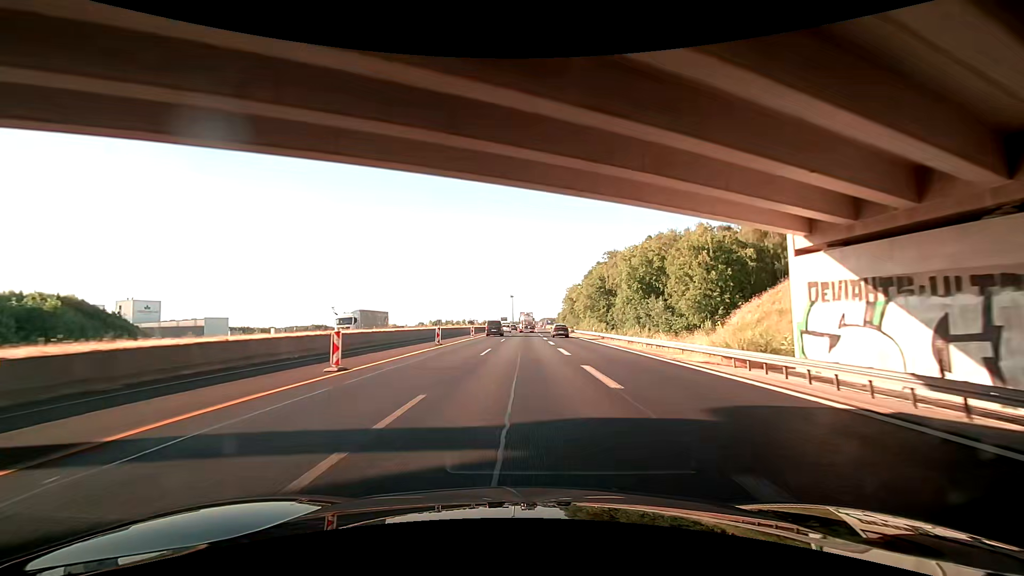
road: motorway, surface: asphalt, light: Day
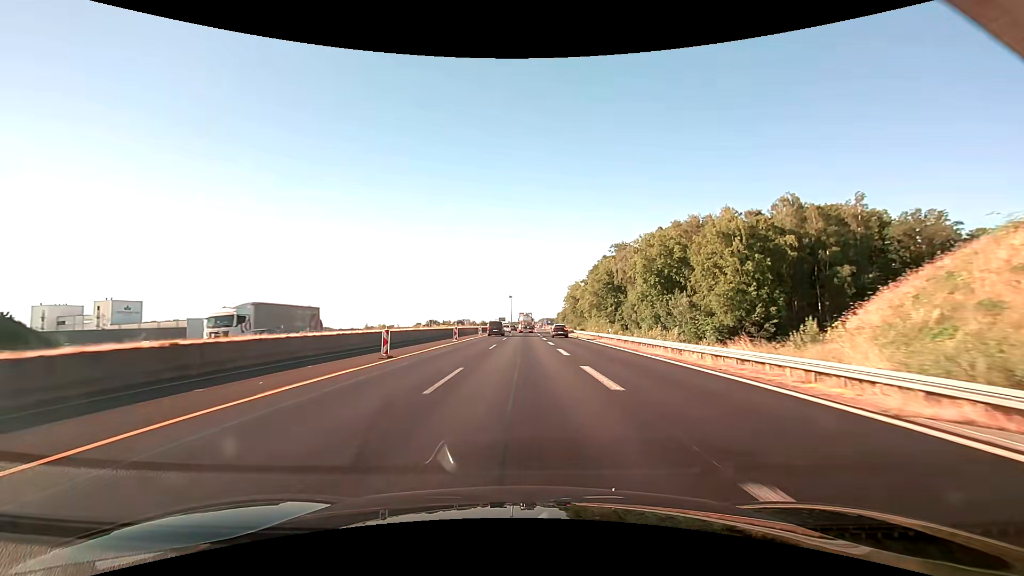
(0.0, +12.5) m; 0°
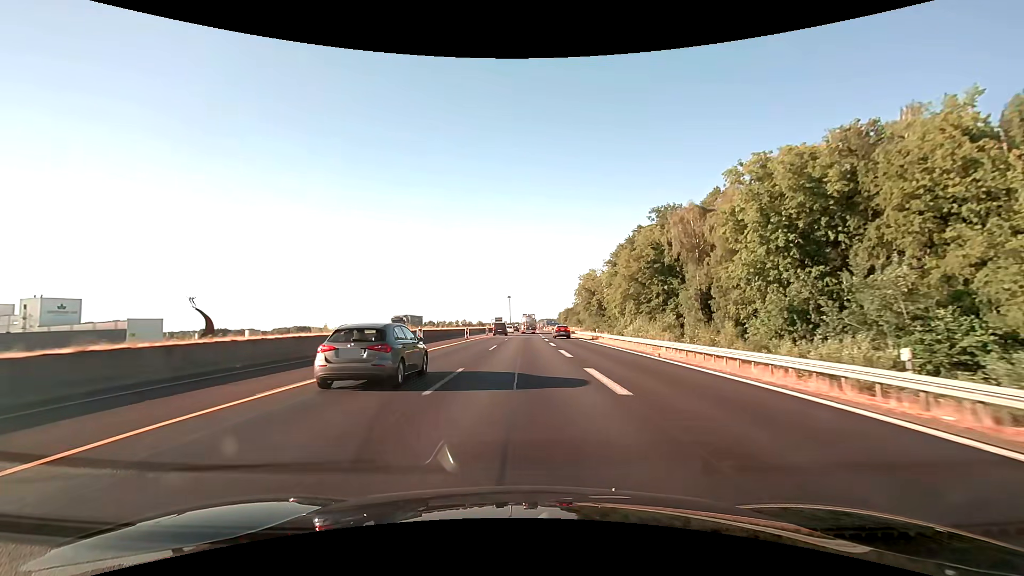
(0.0, +37.5) m; 0°
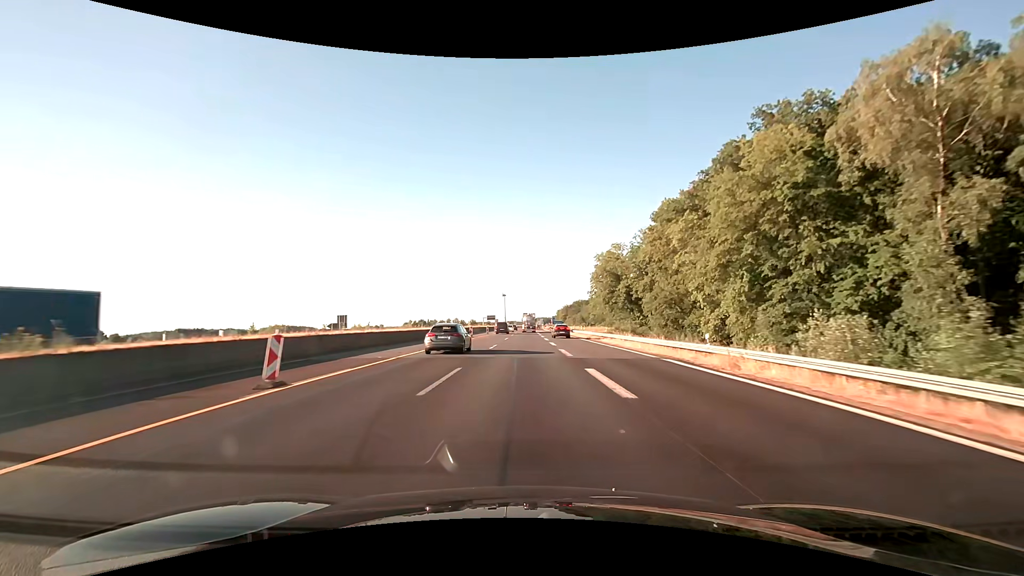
(+0.1, +37.4) m; 0°
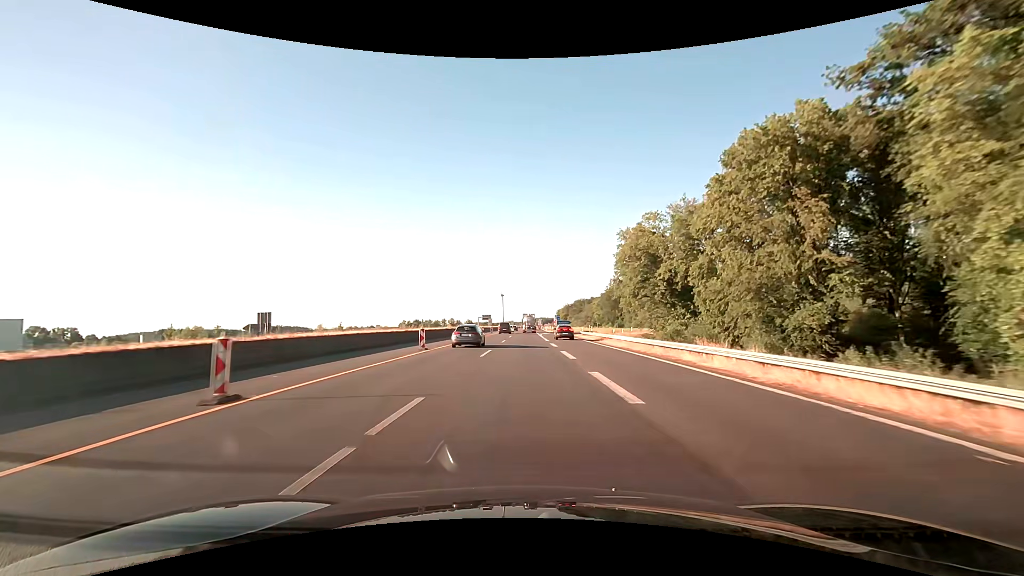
(0.0, +25.0) m; 0°
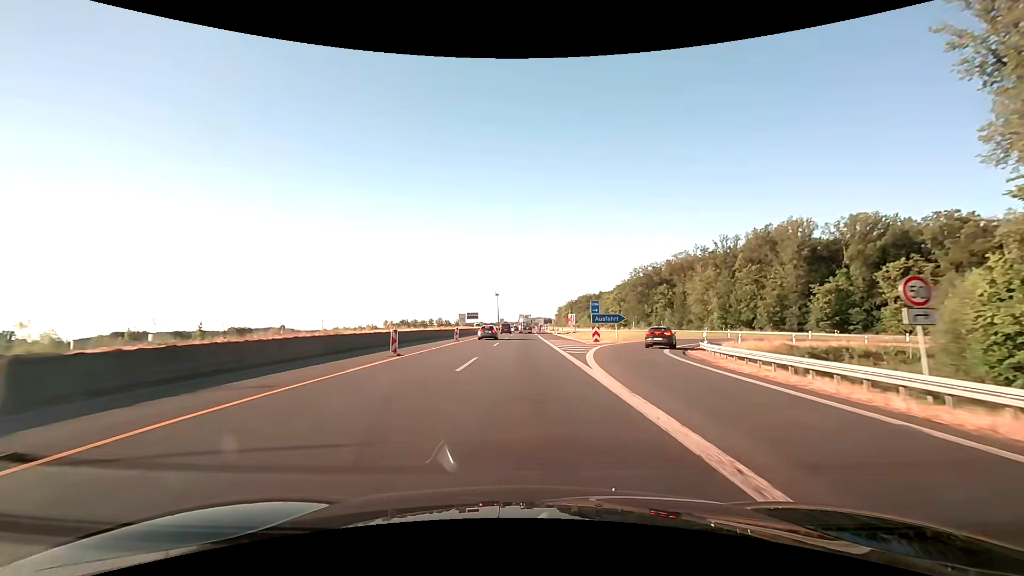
(+0.3, +62.6) m; +1°
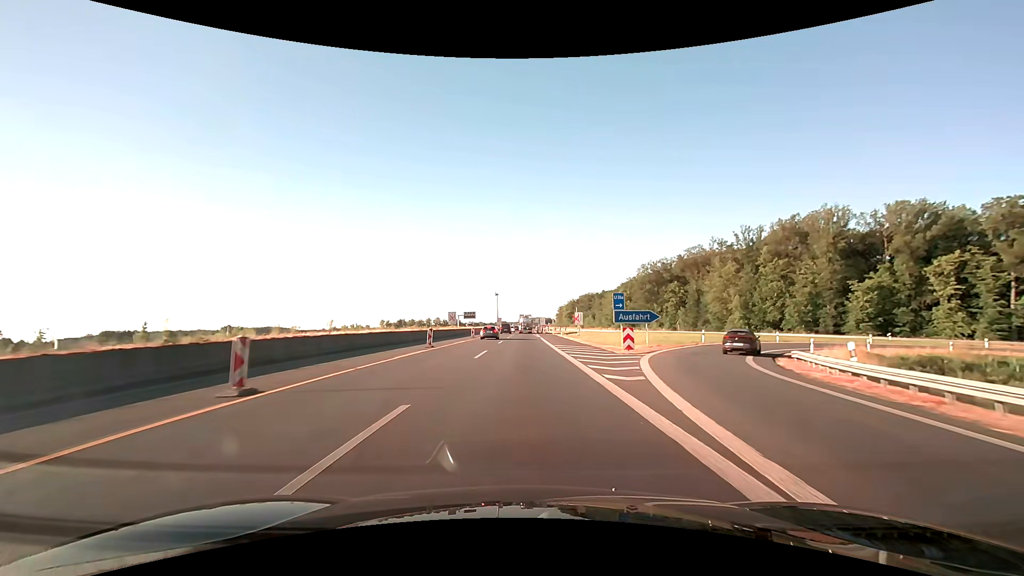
(0.0, +12.5) m; 0°
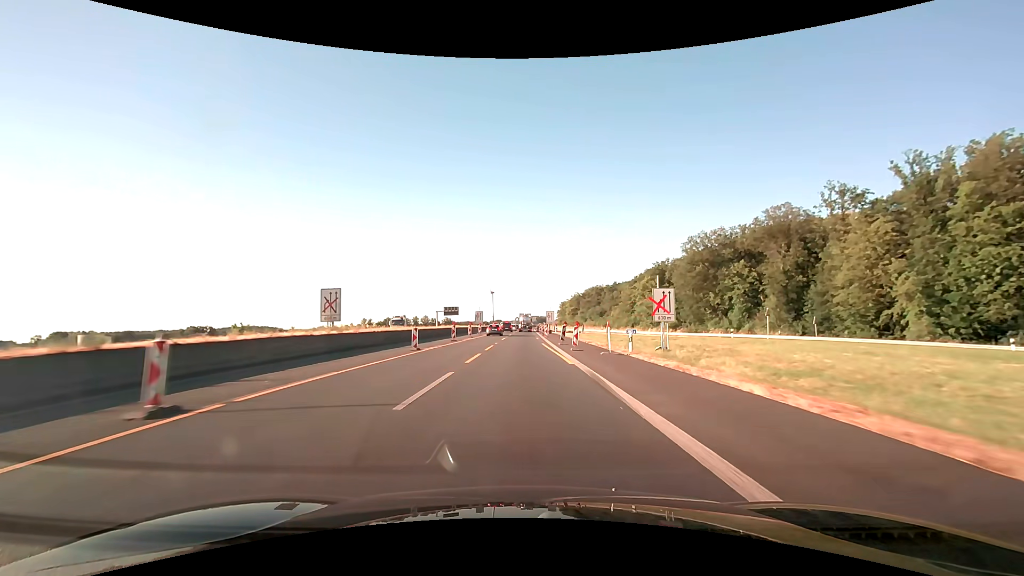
(0.0, +50.0) m; 0°
(0, +10) (0, +20) (0, +30) (0, +40) (0, +50) (0, +60) (0, +70) (0, +80) (0, +90) (0, +100) m
